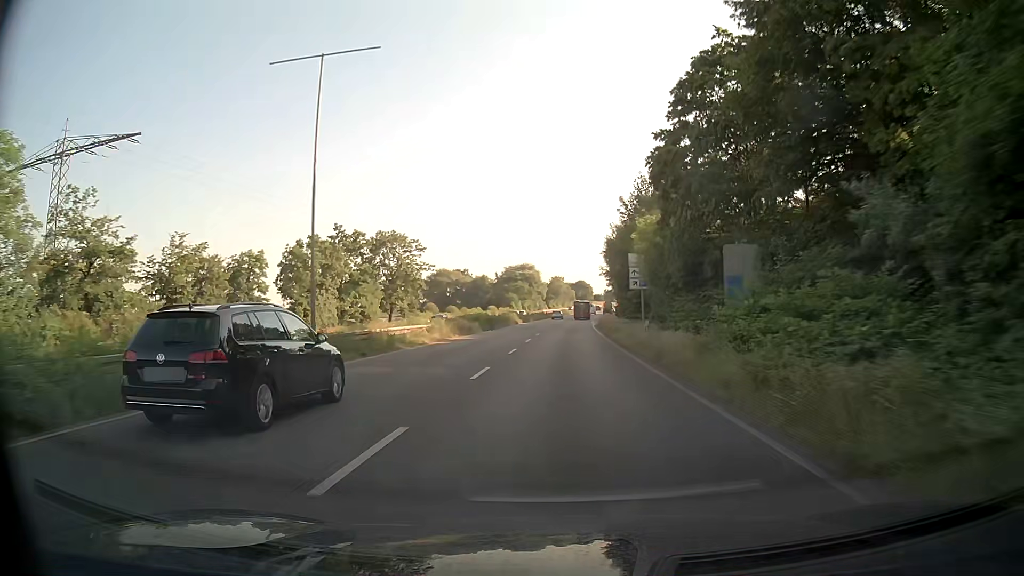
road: trunk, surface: asphalt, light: Day
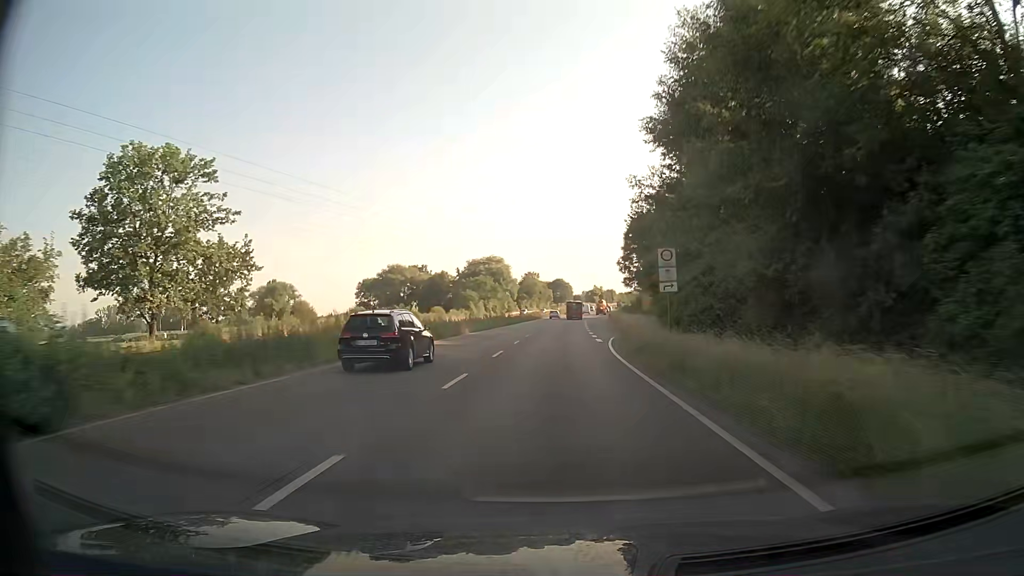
(+1.1, +46.7) m; +2°
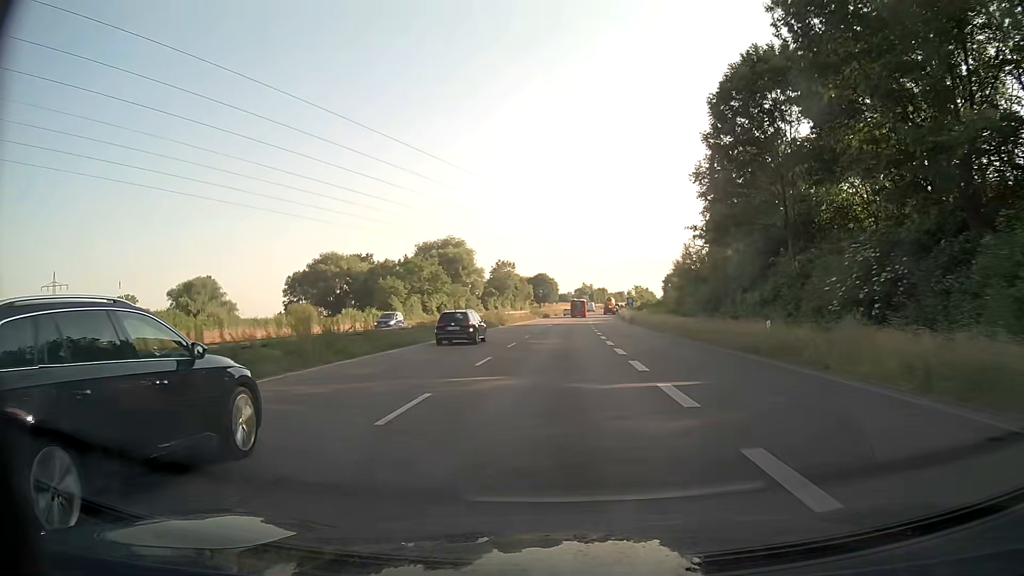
(+0.5, +58.3) m; +2°
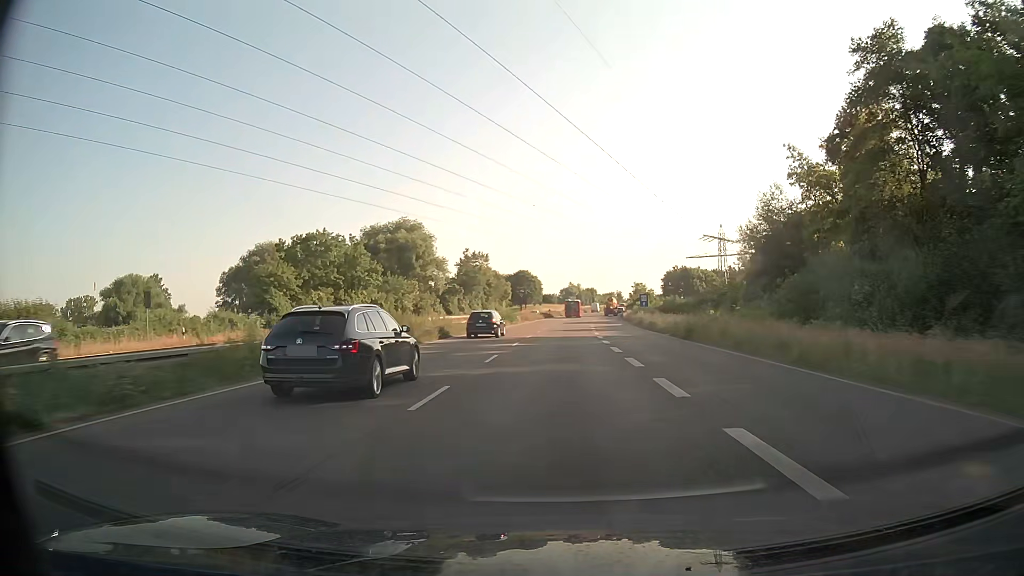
(+0.1, +34.9) m; +1°
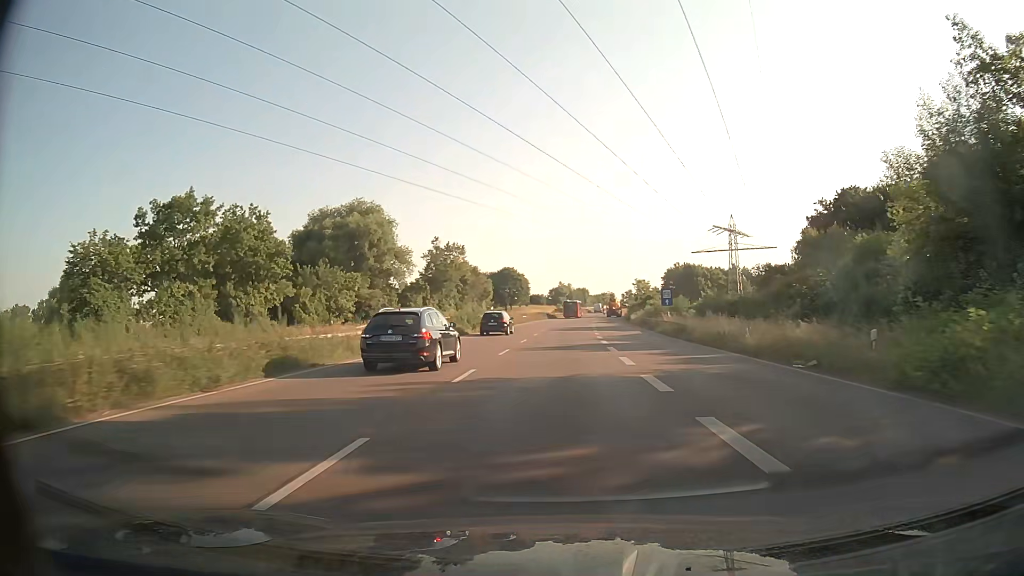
(+0.1, +23.2) m; +1°
